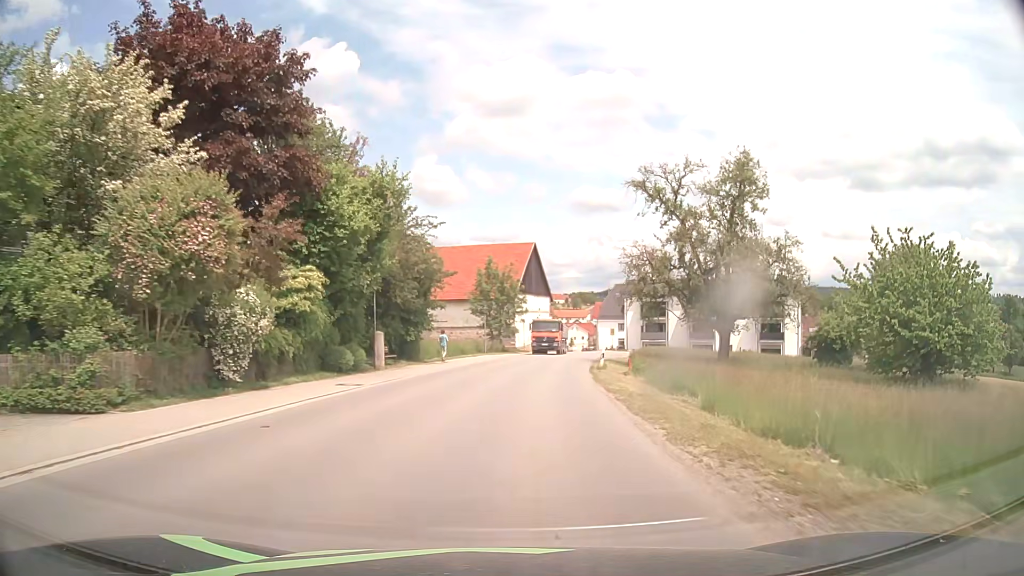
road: tertiary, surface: asphalt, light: Day
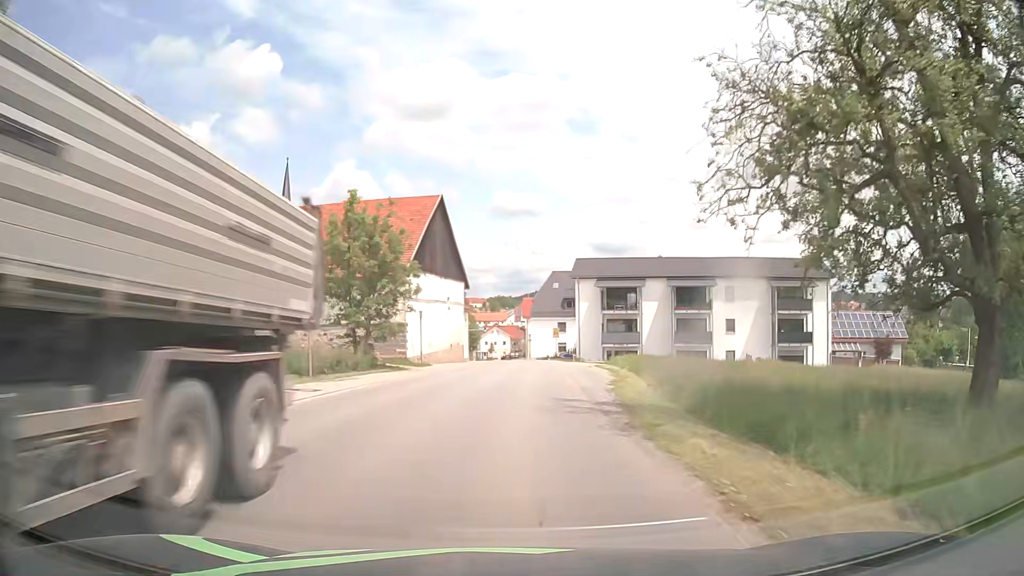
(+2.1, +31.1) m; +7°
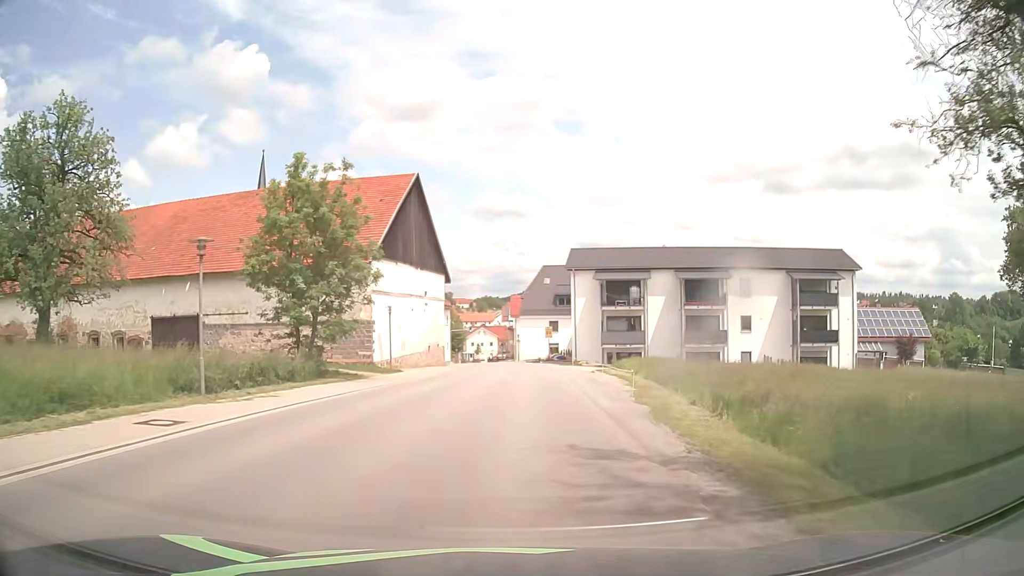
(+0.1, +7.8) m; +1°
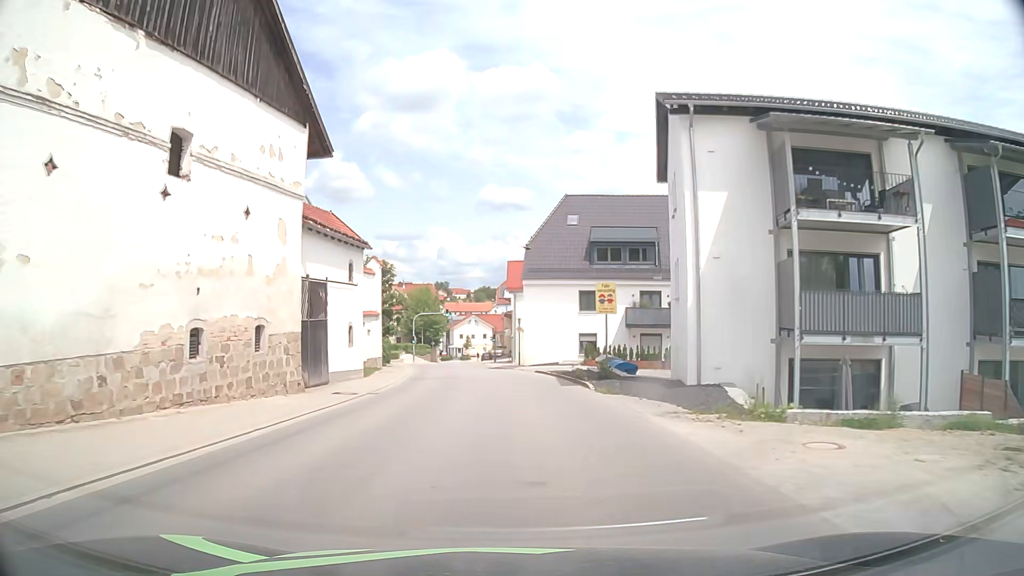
(+0.6, +38.9) m; 0°
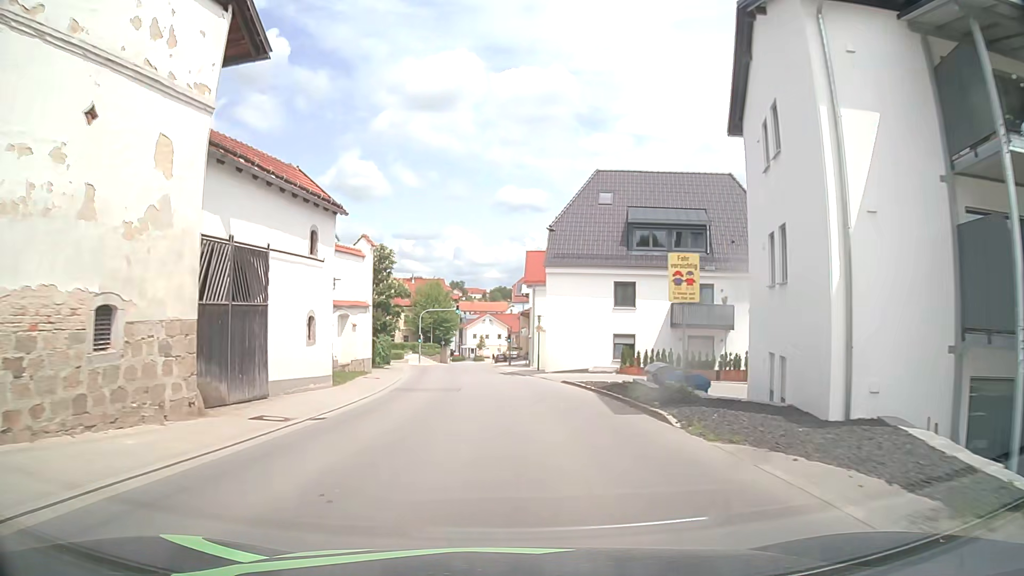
(-0.1, +7.8) m; -1°
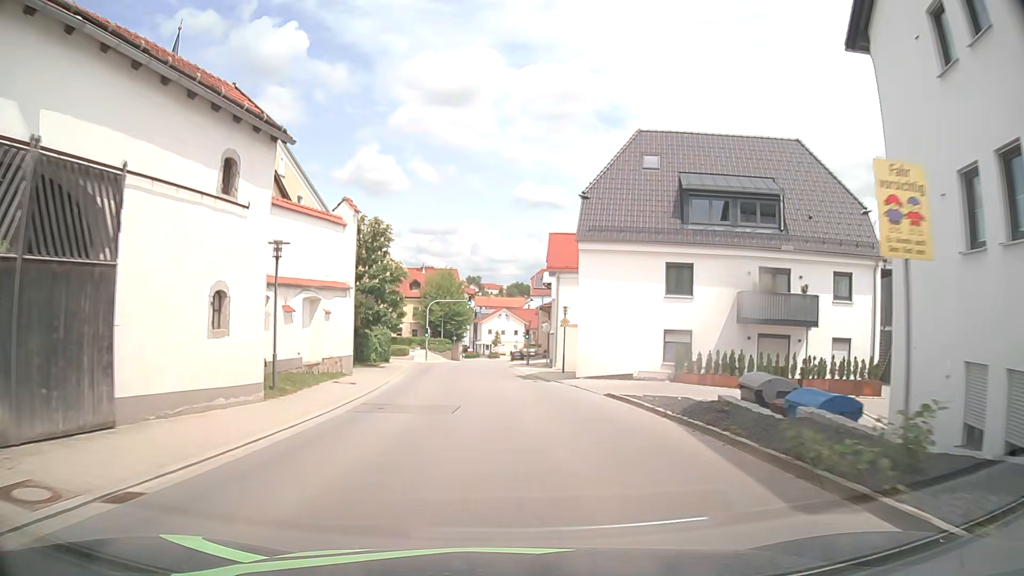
(-0.1, +7.8) m; -2°
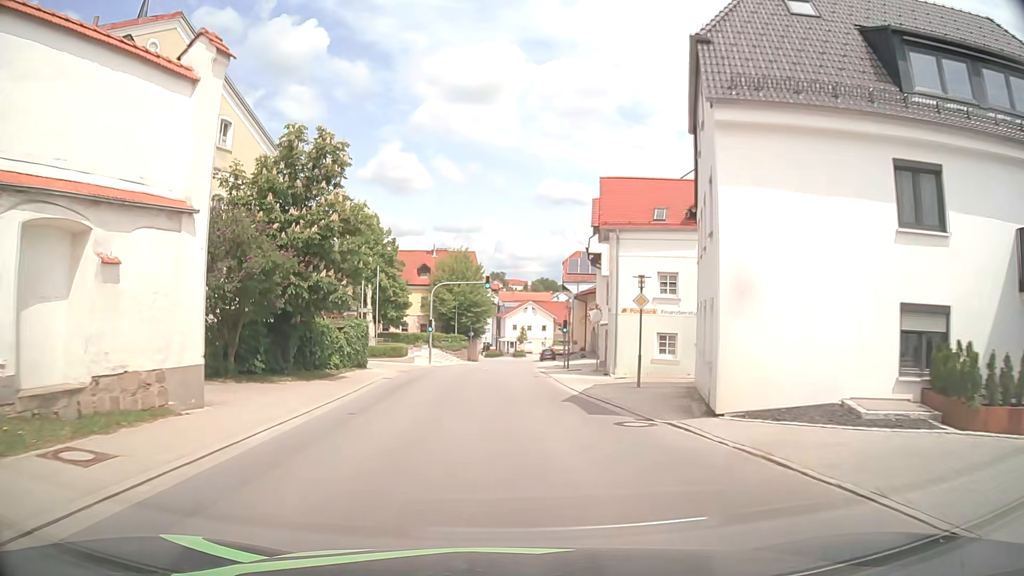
(-0.2, +15.7) m; -2°
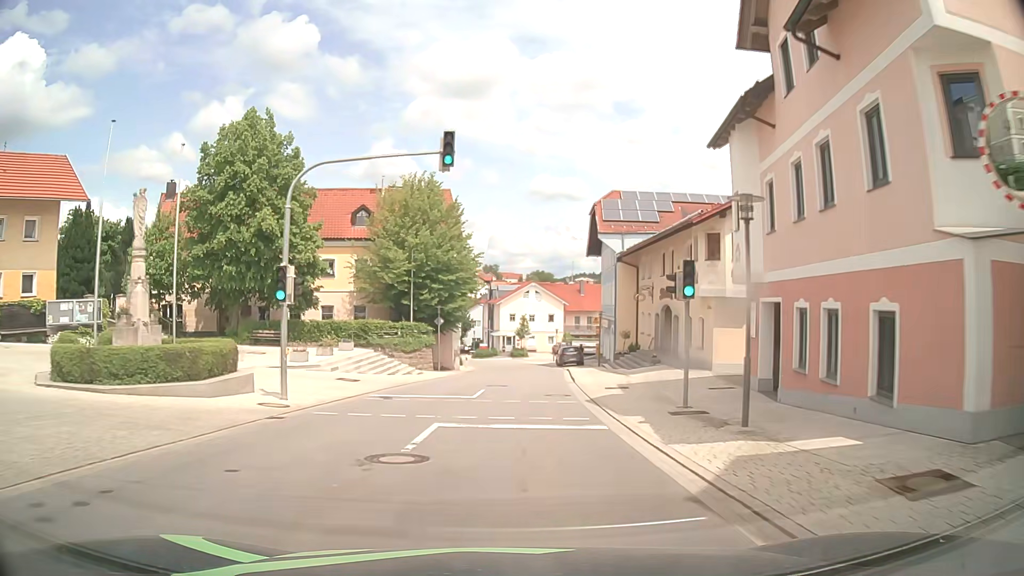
(-0.3, +31.3) m; 0°
(0, +10) (0, +20) (+1, +30) (+1, +40) (+2, +50) (+1, +60) (0, +70) (-3, +80) (-6, +89) (-10, +98) m
